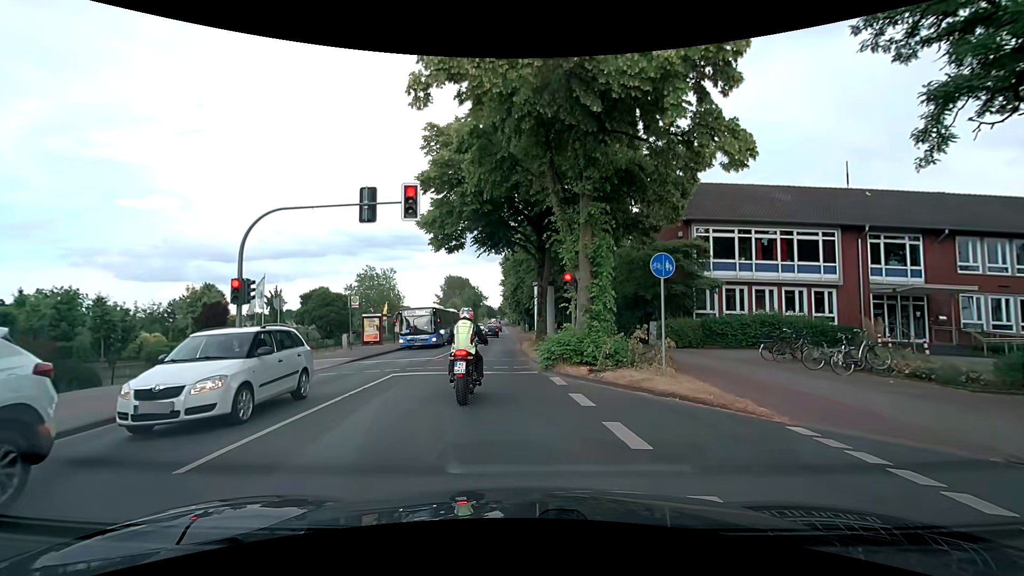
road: secondary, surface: asphalt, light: Day
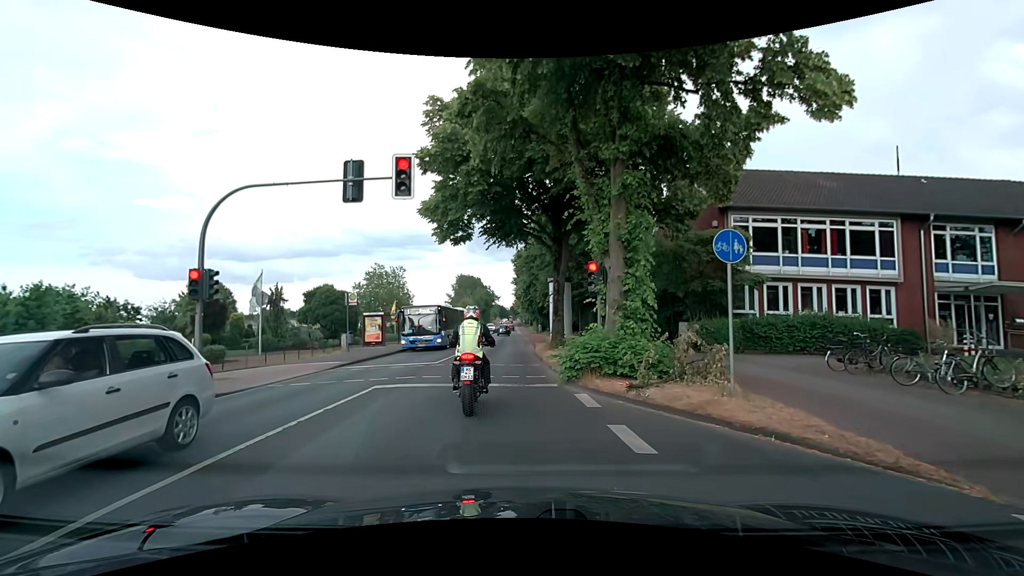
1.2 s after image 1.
(-0.1, +3.0) m; 0°
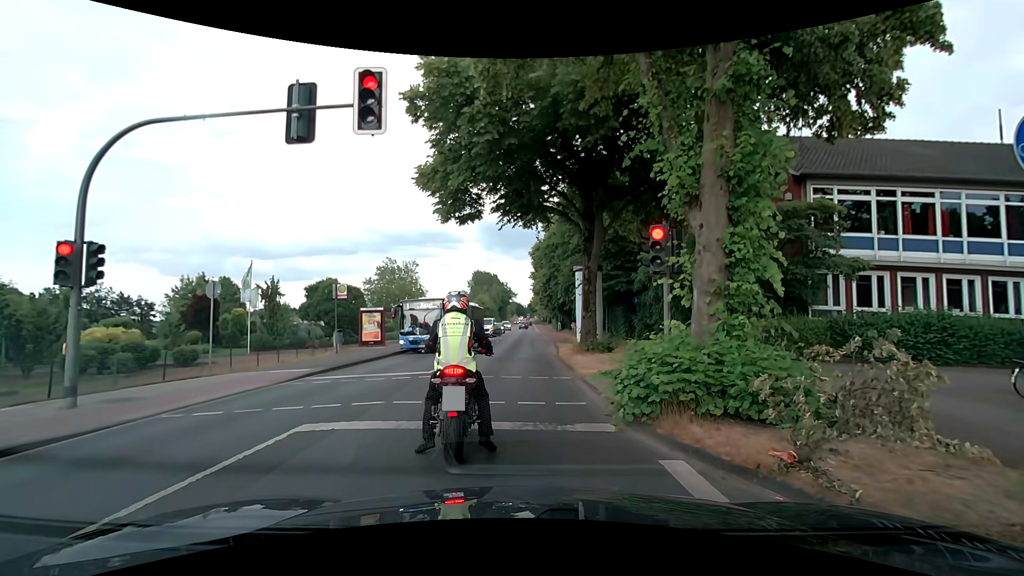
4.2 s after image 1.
(-0.3, +4.7) m; -5°
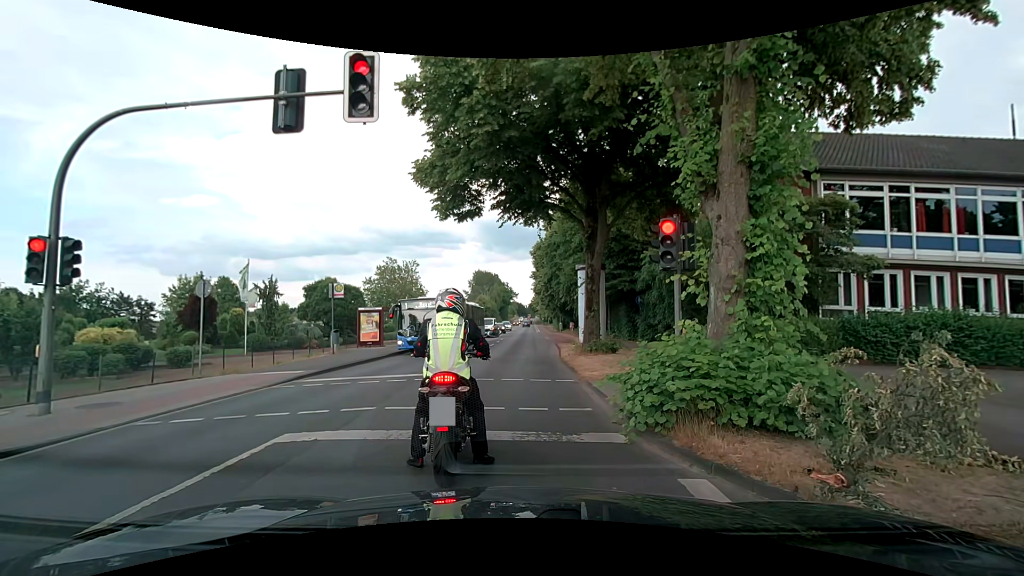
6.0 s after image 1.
(0.0, +0.6) m; 0°
(0, +10) (0, +20) (0, +30) (+1, +40) (+1, +50) (+1, +60) (+2, +70) (+2, +80) (+3, +90) (+3, +100) m
